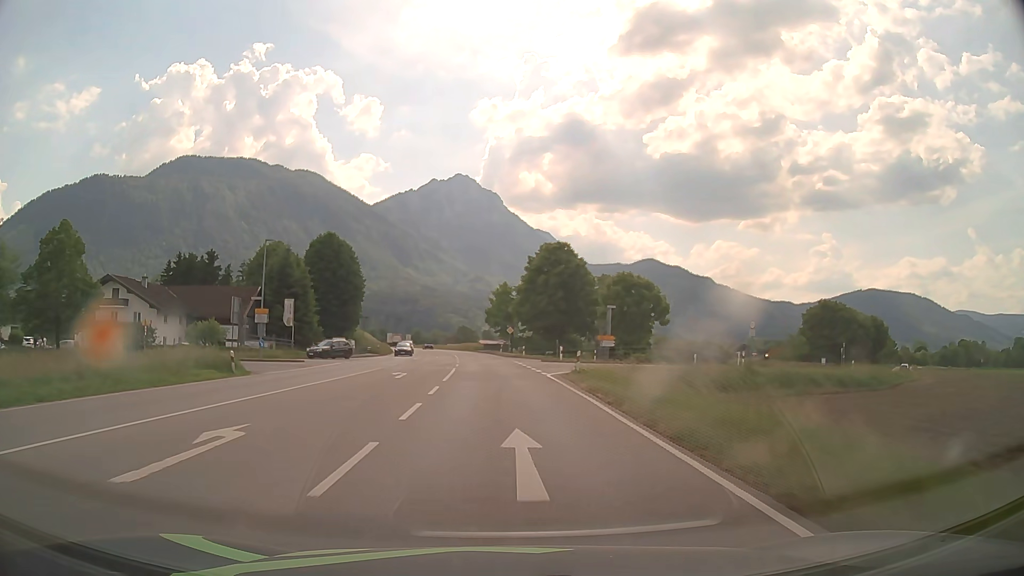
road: primary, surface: asphalt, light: Day
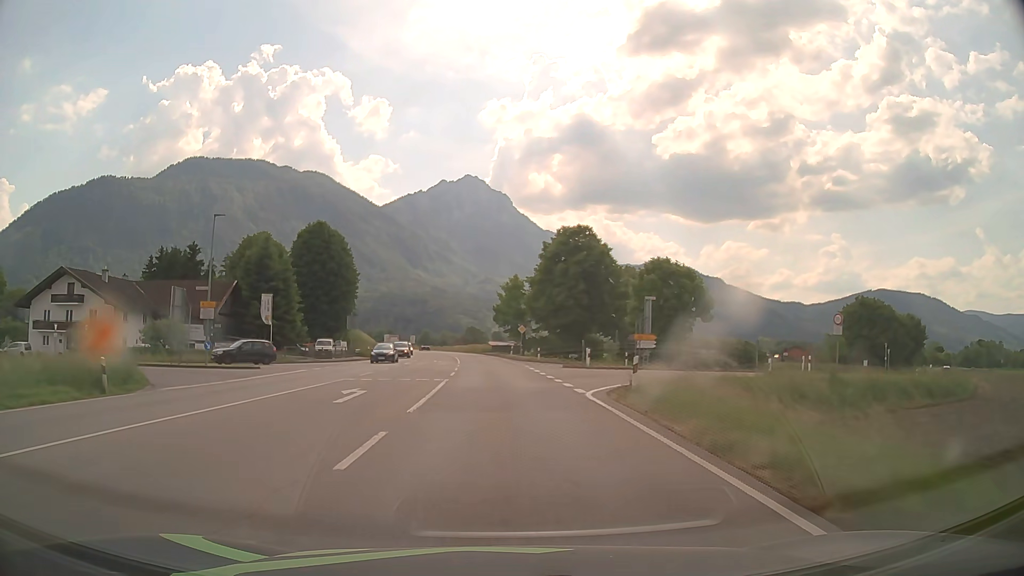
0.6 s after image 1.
(-0.1, +10.7) m; -1°
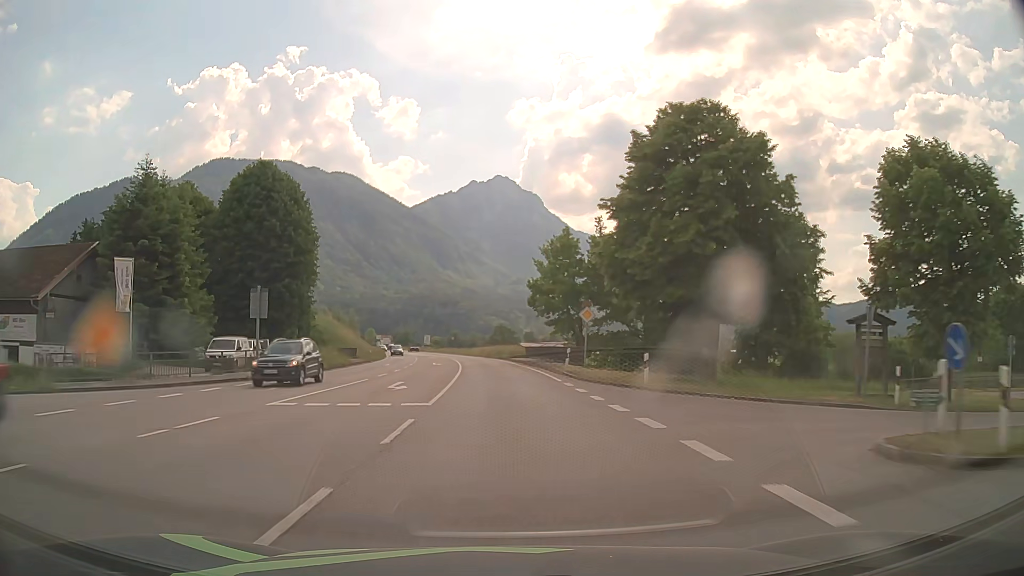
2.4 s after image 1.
(-0.7, +32.2) m; -3°
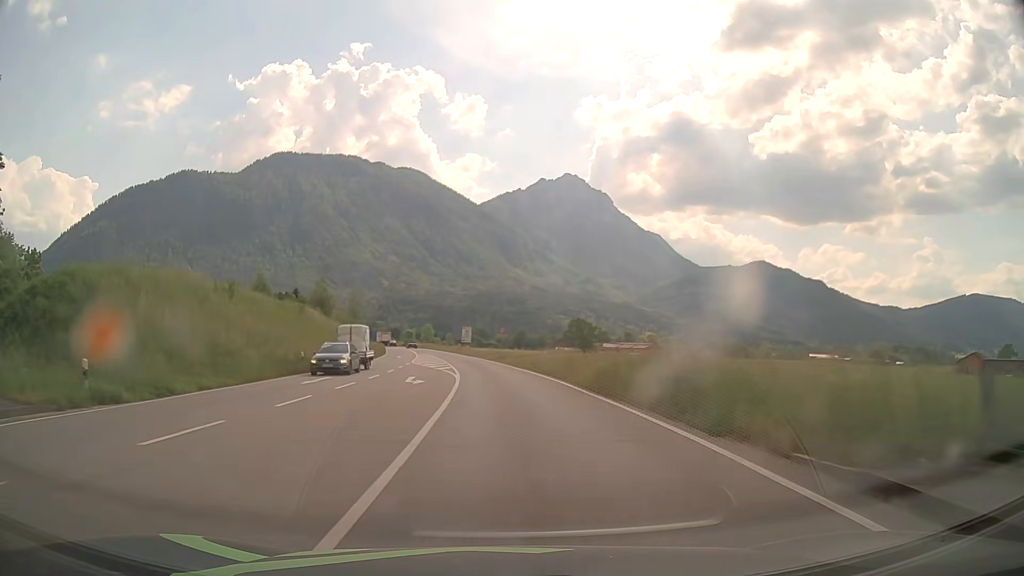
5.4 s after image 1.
(-2.4, +53.6) m; -6°
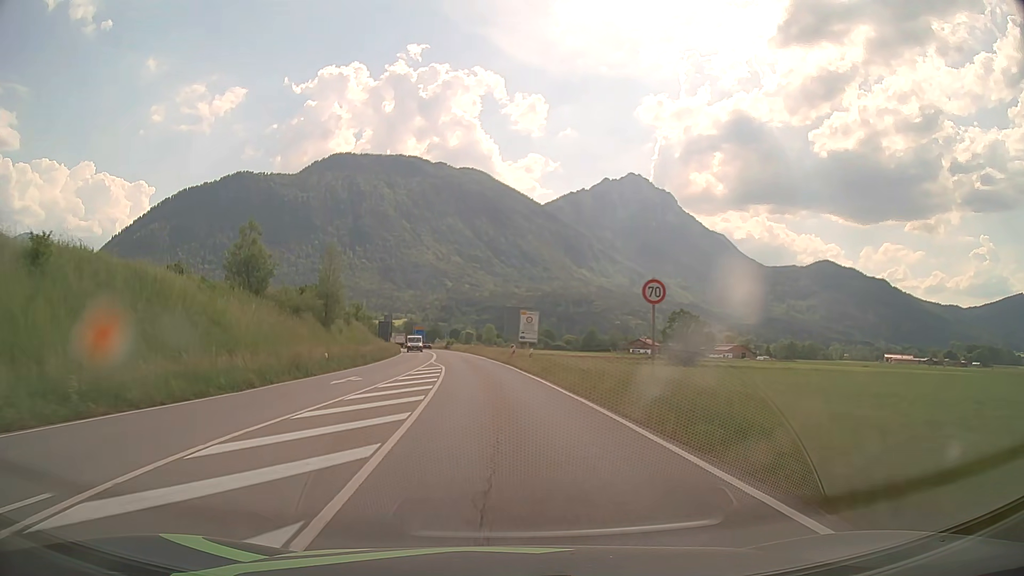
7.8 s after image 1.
(-2.0, +43.0) m; -6°
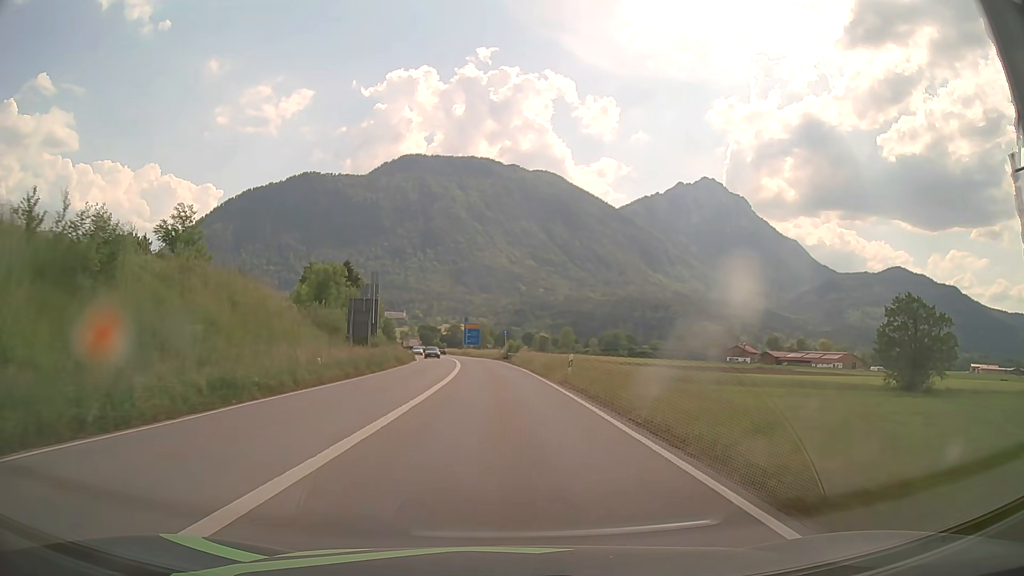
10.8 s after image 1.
(-3.3, +53.9) m; -6°
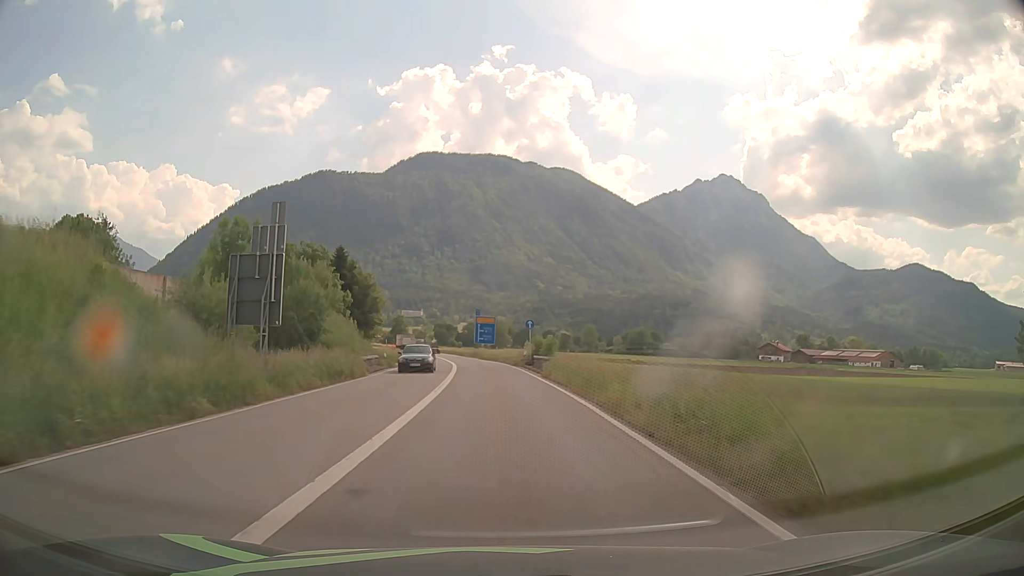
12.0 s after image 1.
(-0.2, +21.6) m; -1°
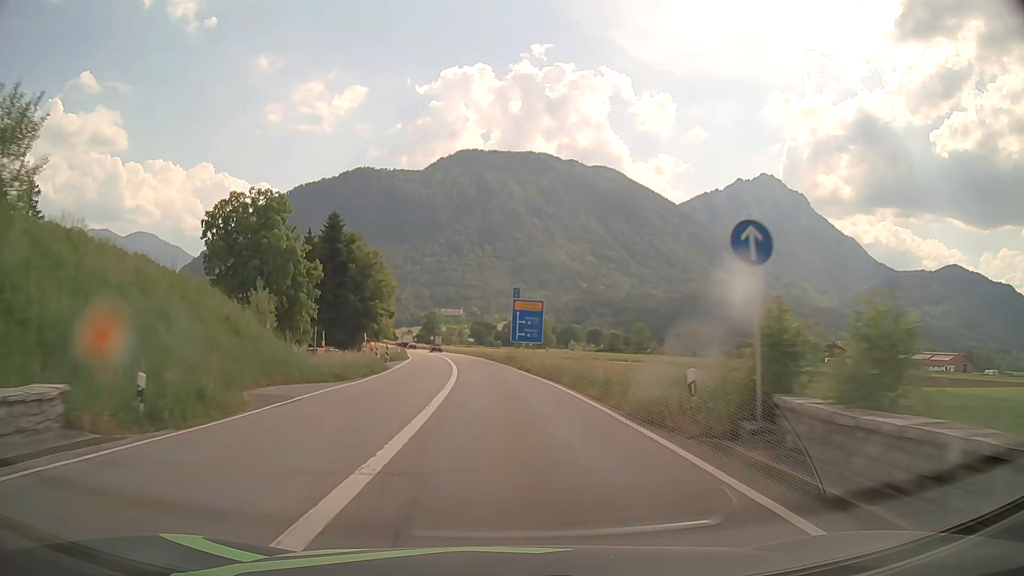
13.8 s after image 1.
(-0.9, +32.4) m; -3°
(0, +10) (0, +20) (-1, +30) (-1, +40) (-2, +50) (-3, +60) (-4, +70) (-6, +80) (-7, +90) (-9, +99) m
